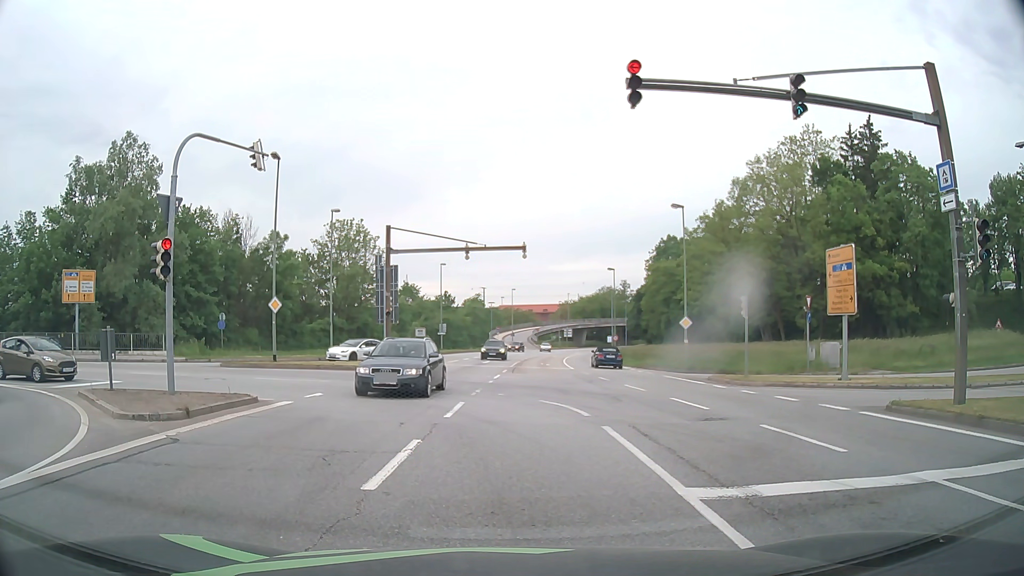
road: primary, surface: asphalt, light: Day
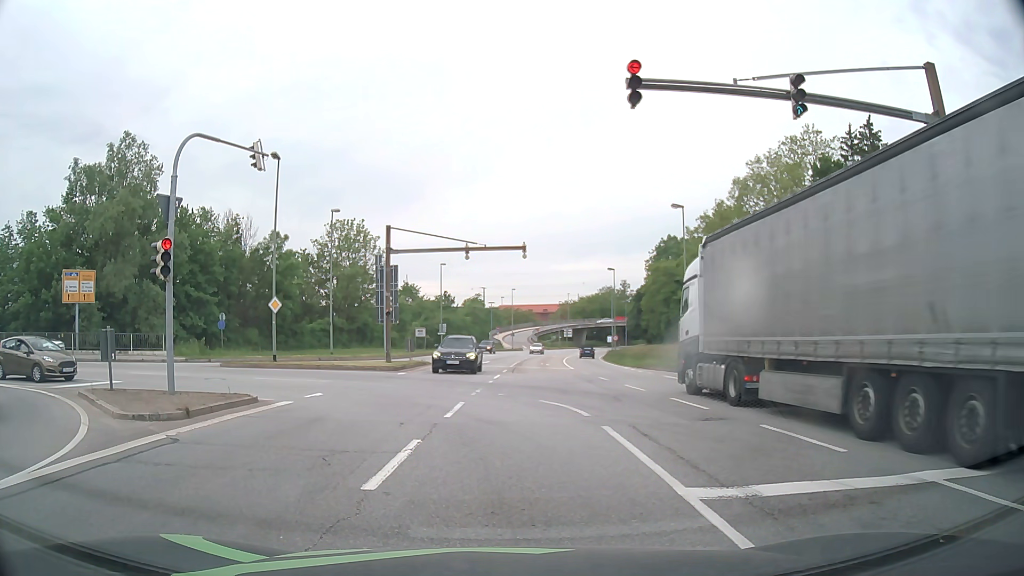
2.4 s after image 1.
(0.0, 0.0) m; 0°
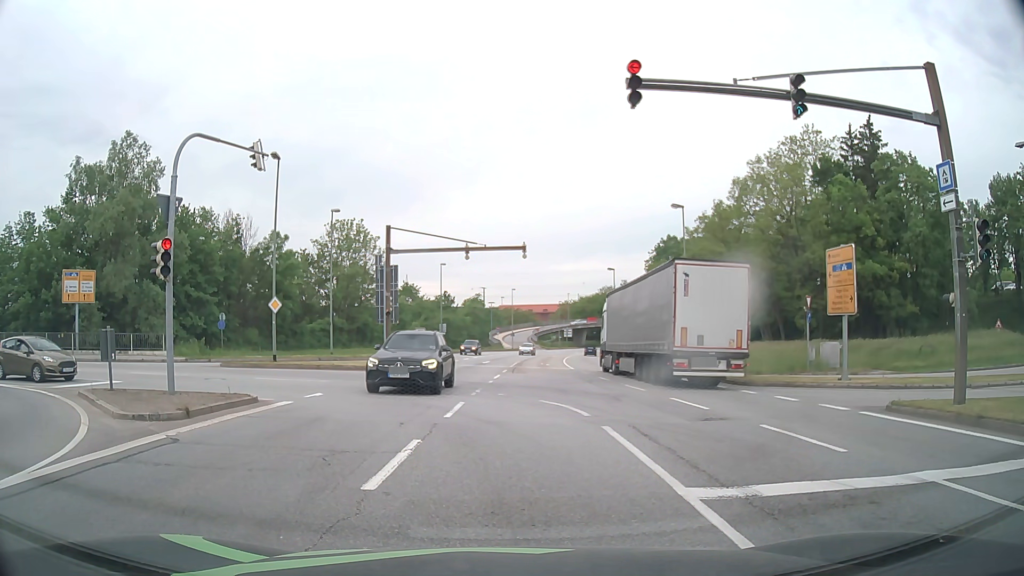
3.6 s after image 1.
(0.0, 0.0) m; 0°
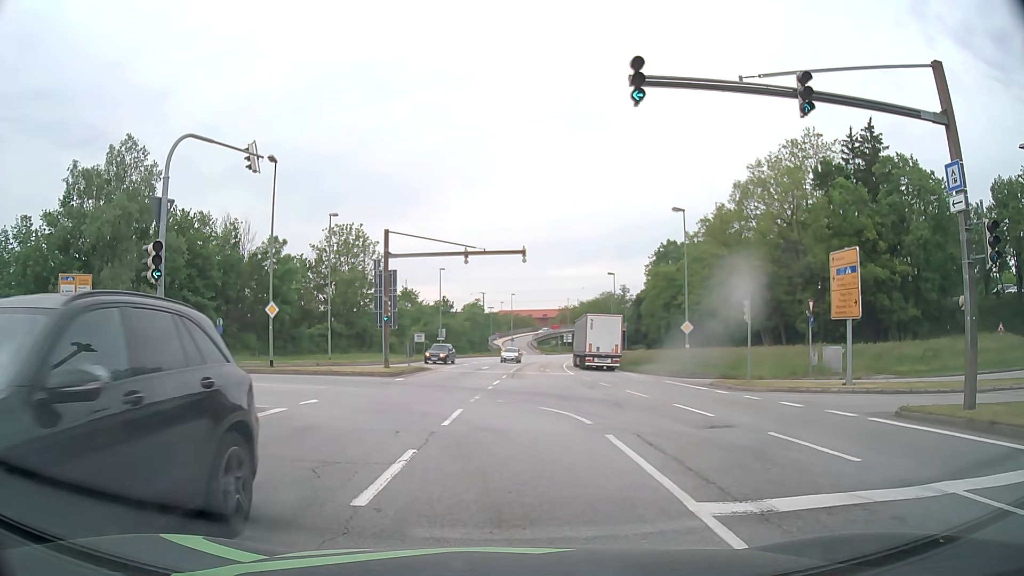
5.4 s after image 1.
(0.0, +0.4) m; 0°
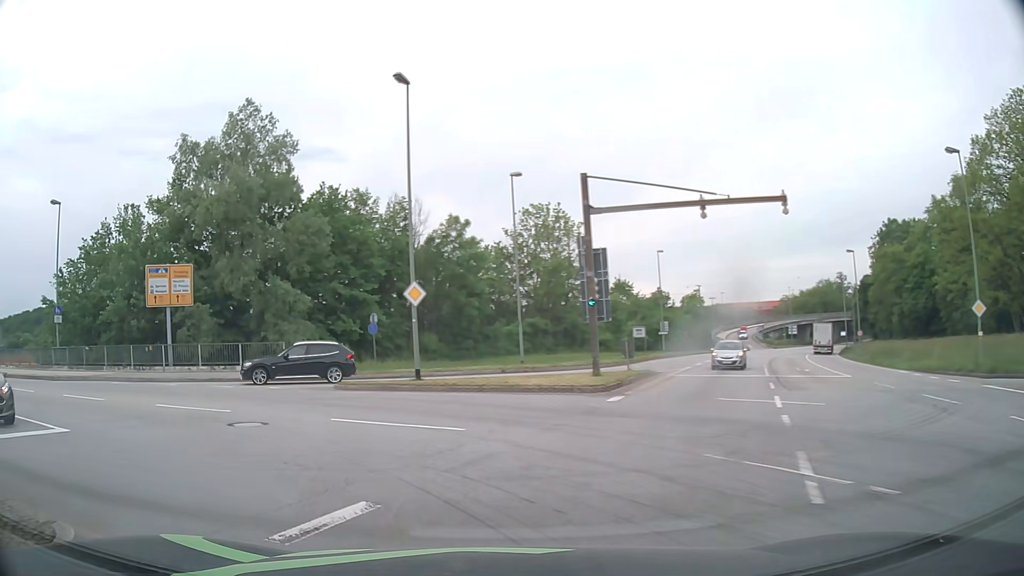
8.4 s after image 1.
(-1.2, +11.8) m; -18°
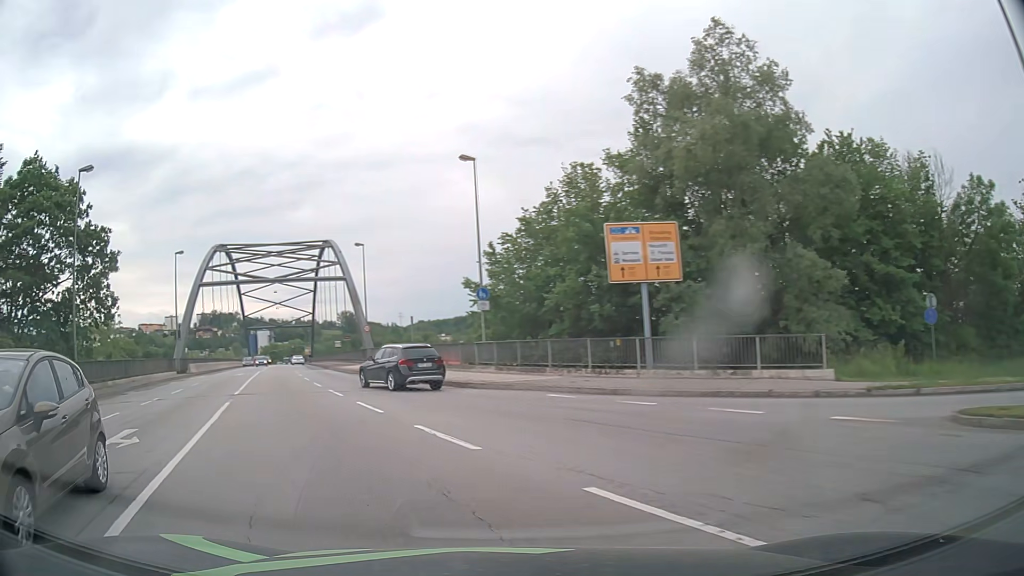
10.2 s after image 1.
(-4.0, +10.4) m; -42°
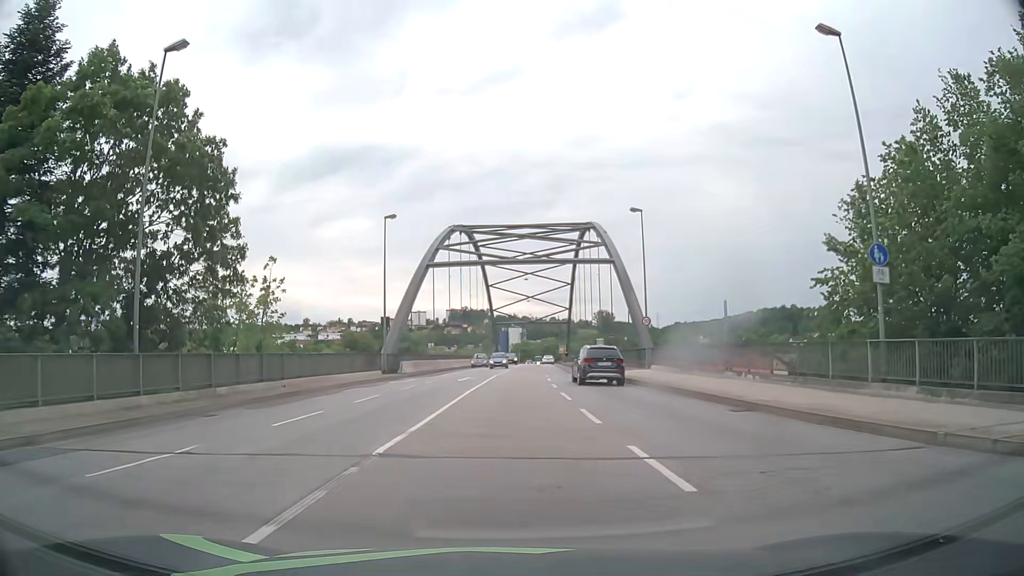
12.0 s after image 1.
(-3.8, +14.3) m; -22°
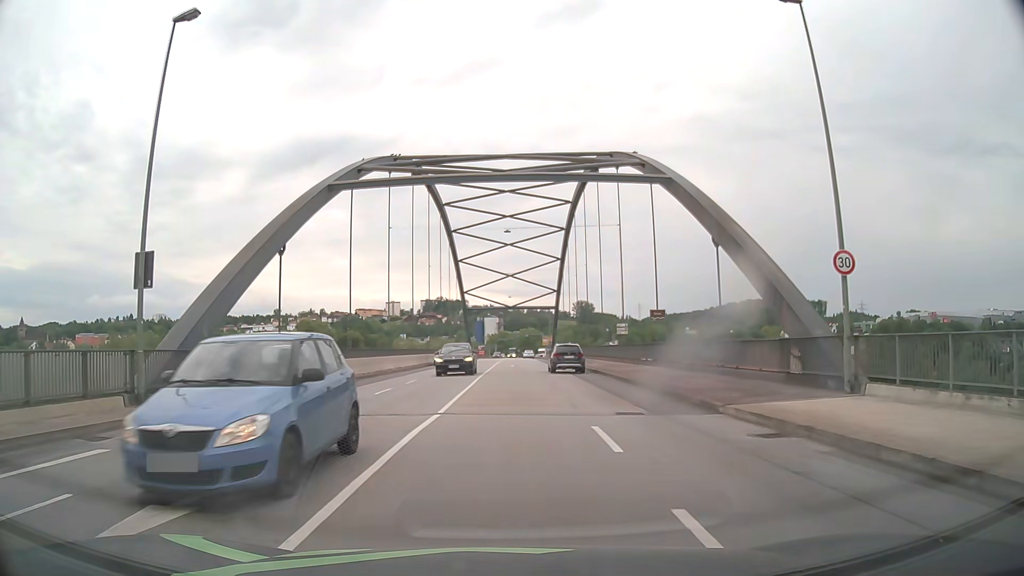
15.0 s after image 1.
(+0.5, +27.9) m; +2°
(0, +10) (0, +20) (0, +30) (0, +40) (0, +50) (0, +60) (0, +70) (+1, +80) (+1, +90) (+1, +100) m
